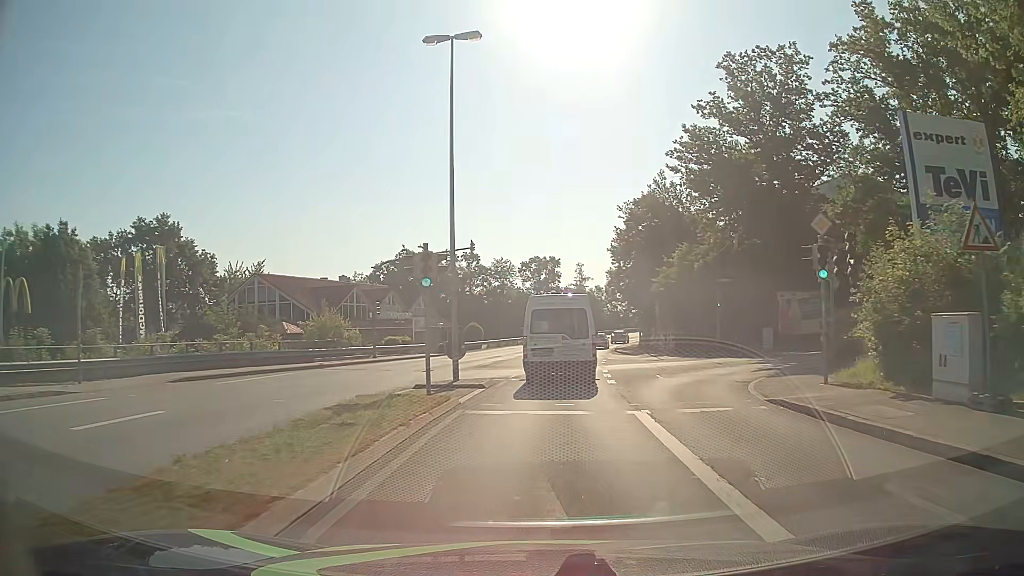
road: tertiary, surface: asphalt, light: Day
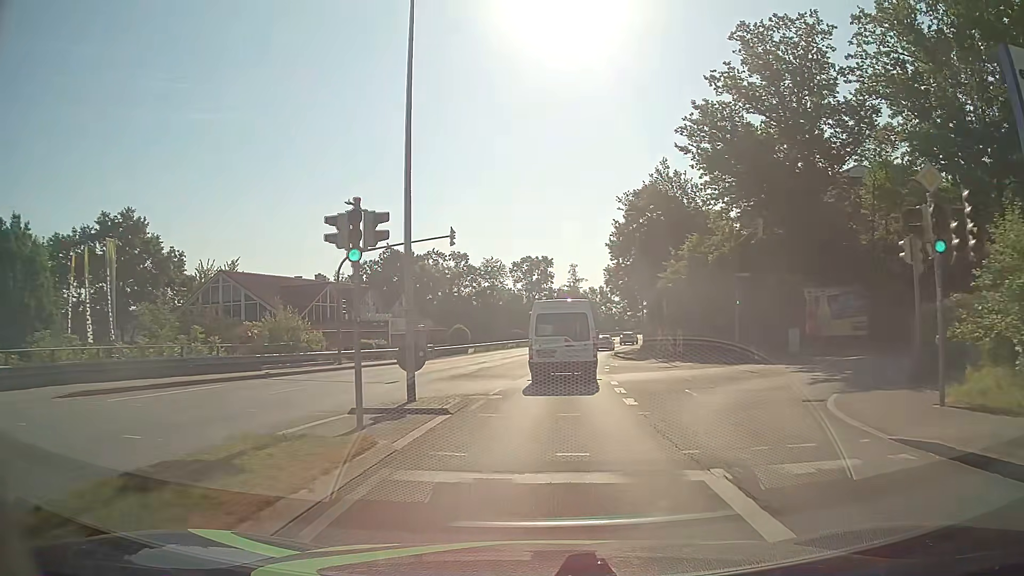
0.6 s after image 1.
(0.0, +5.6) m; +1°
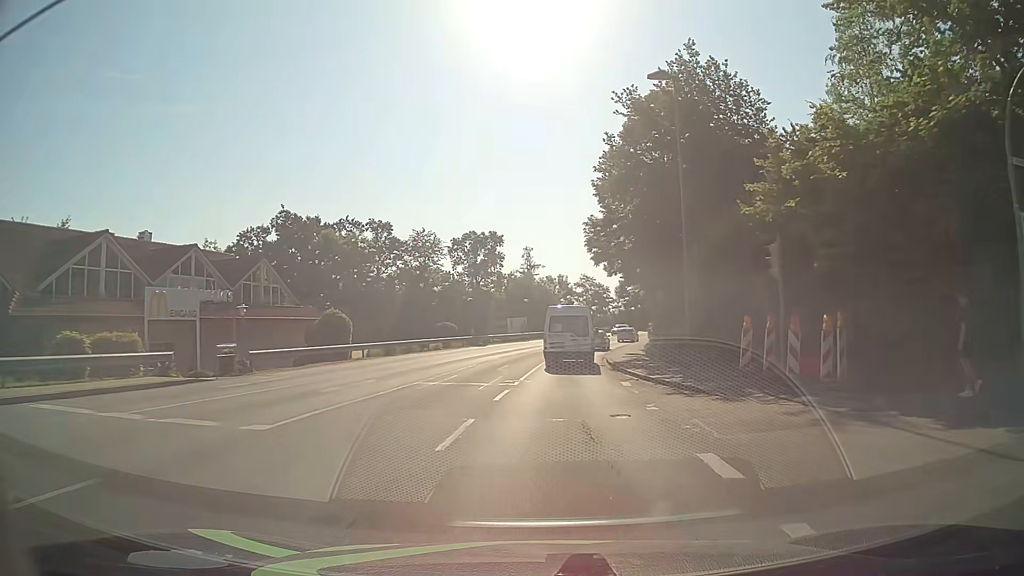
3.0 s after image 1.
(+0.8, +25.7) m; +4°
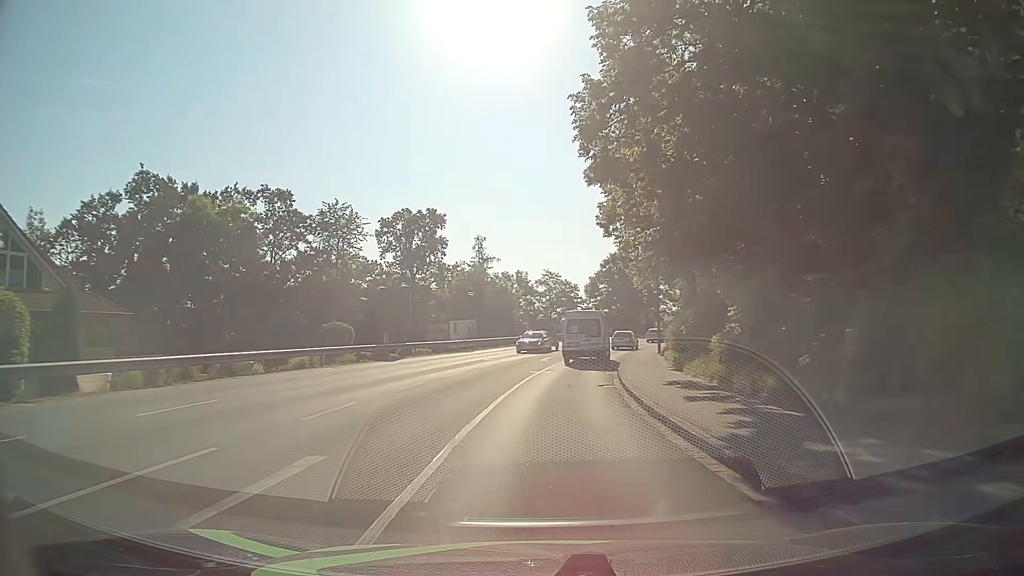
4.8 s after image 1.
(+0.6, +21.7) m; +3°
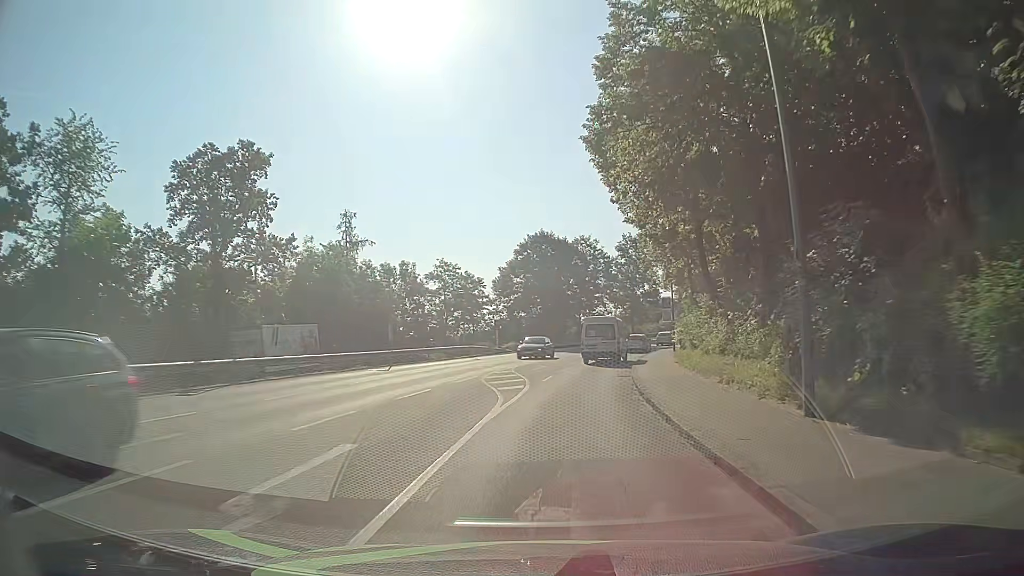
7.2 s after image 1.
(+1.8, +30.0) m; +7°
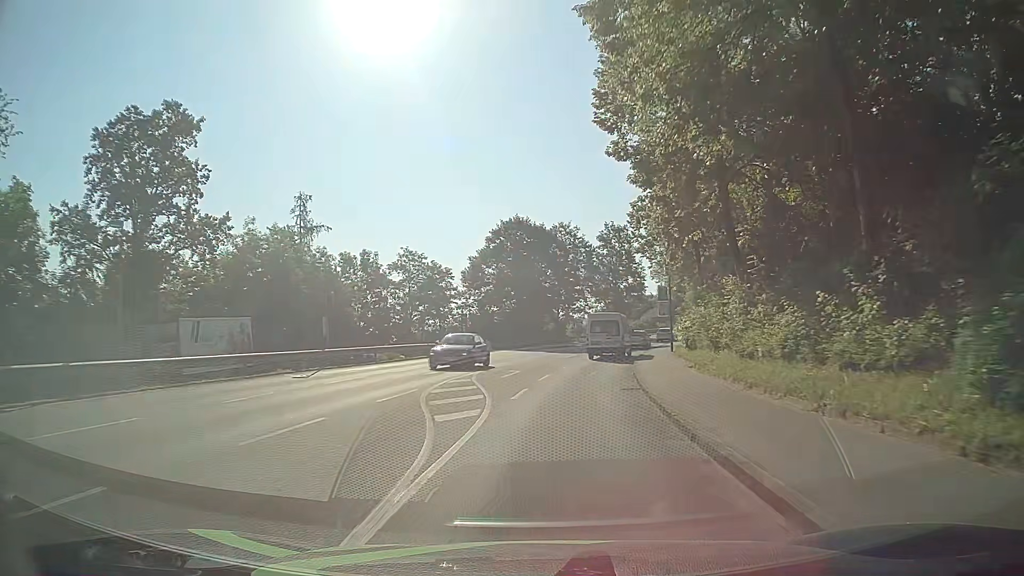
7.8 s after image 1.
(+0.3, +7.6) m; +3°
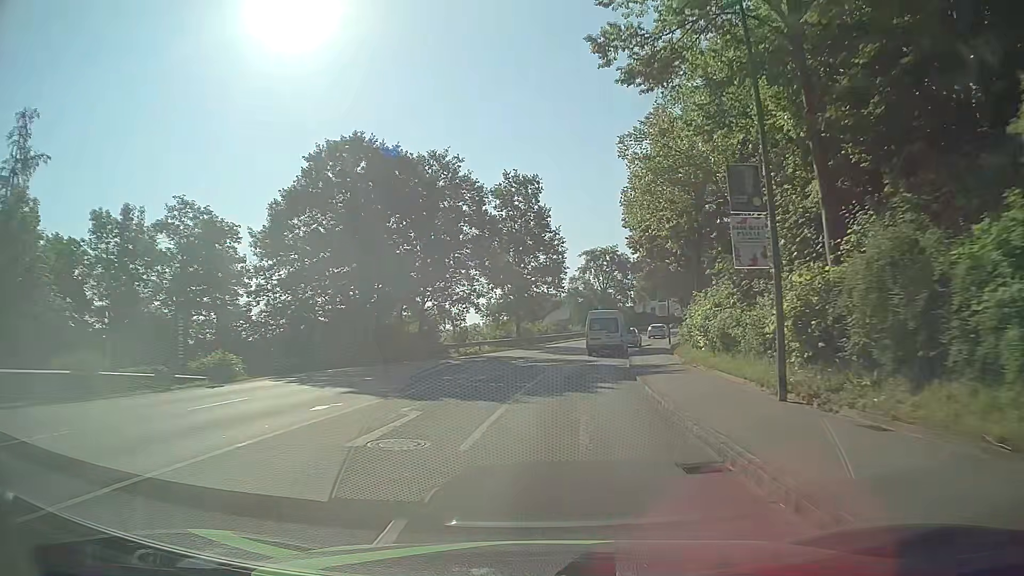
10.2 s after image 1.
(+2.3, +30.6) m; +9°
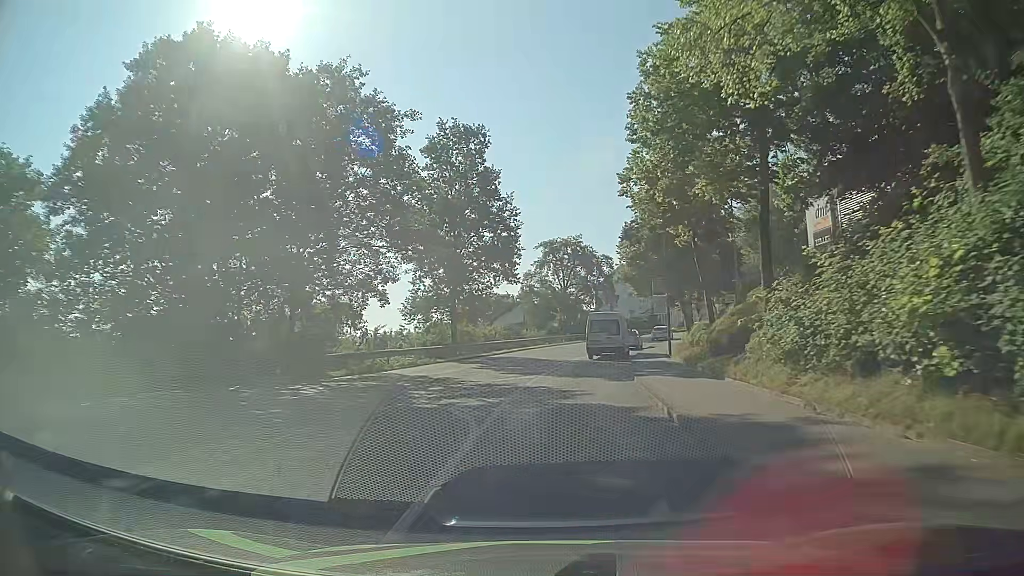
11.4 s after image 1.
(+0.6, +15.4) m; +4°
(0, +10) (+1, +20) (+2, +30) (+3, +40) (+6, +50) (+8, +59) (+11, +69) (+15, +78) (+19, +87) (+23, +96) m
